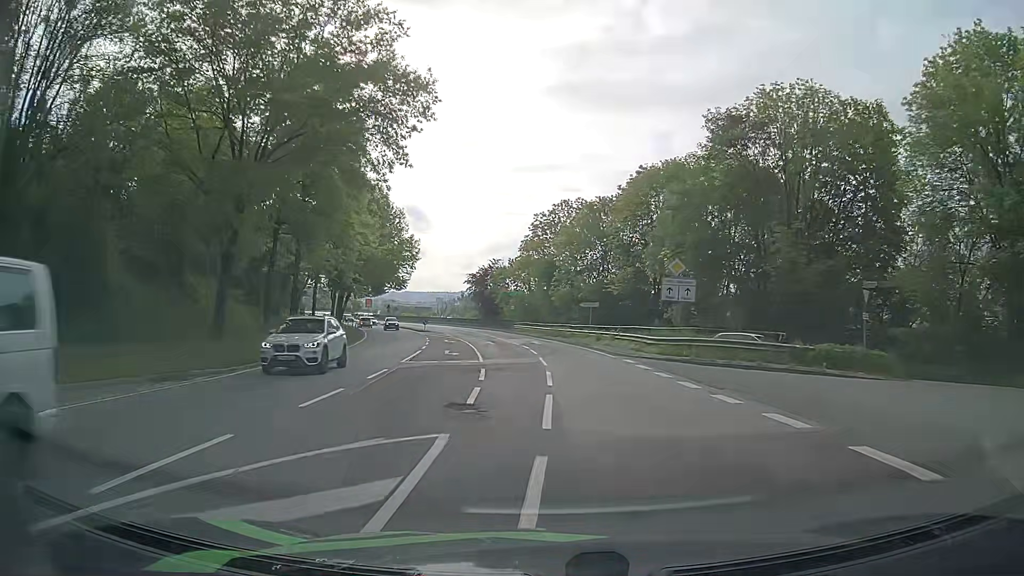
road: primary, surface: asphalt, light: Day
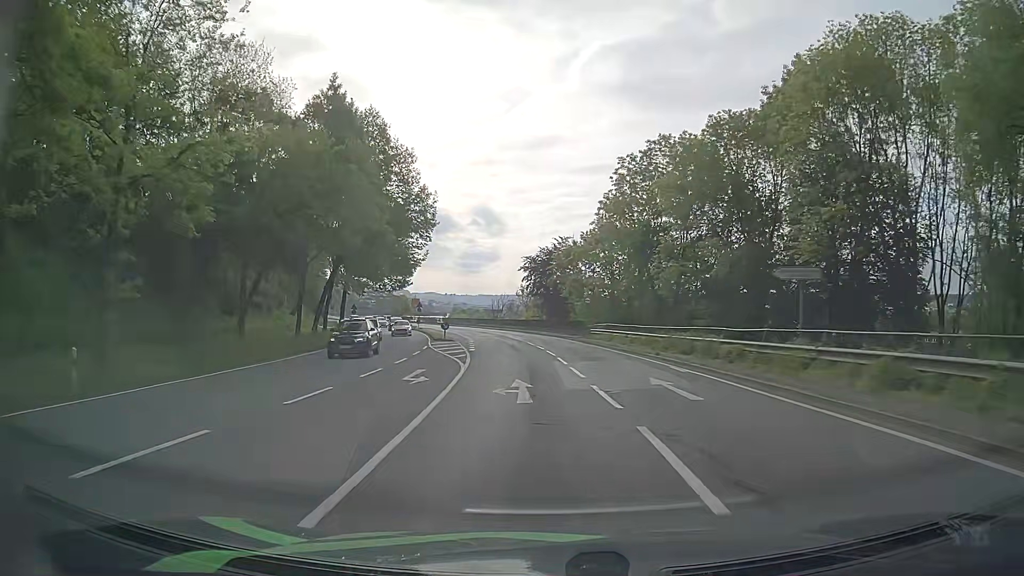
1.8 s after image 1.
(-1.8, +30.9) m; -7°
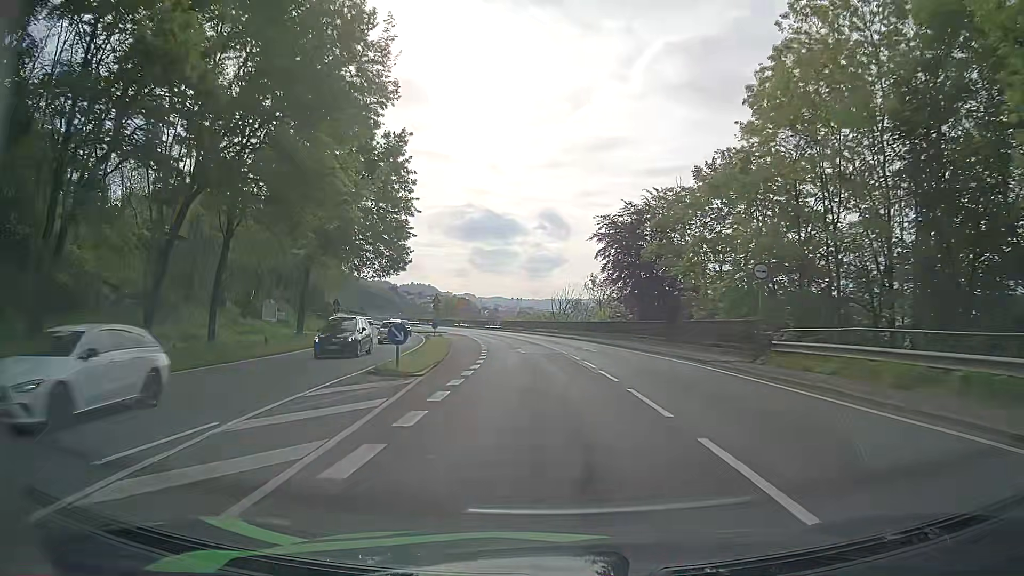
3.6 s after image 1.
(-1.4, +30.7) m; -5°
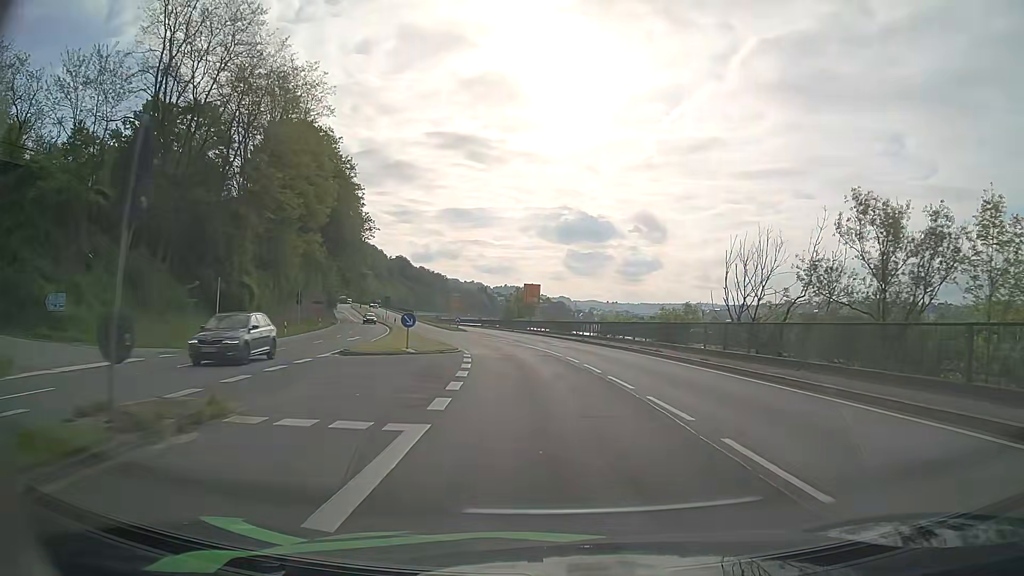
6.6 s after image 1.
(-4.0, +50.8) m; -8°
(0, +10) (-1, +20) (-2, +30) (-4, +40) (-6, +49) (-9, +59) (-11, +69) (-14, +78) (-17, +88) (-20, +97) m
